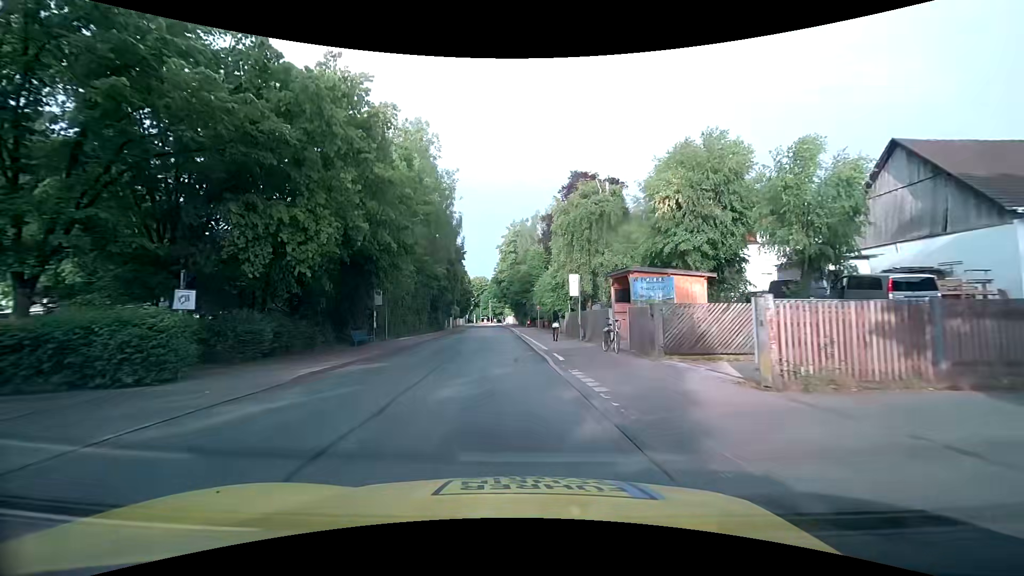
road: tertiary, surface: asphalt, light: Day
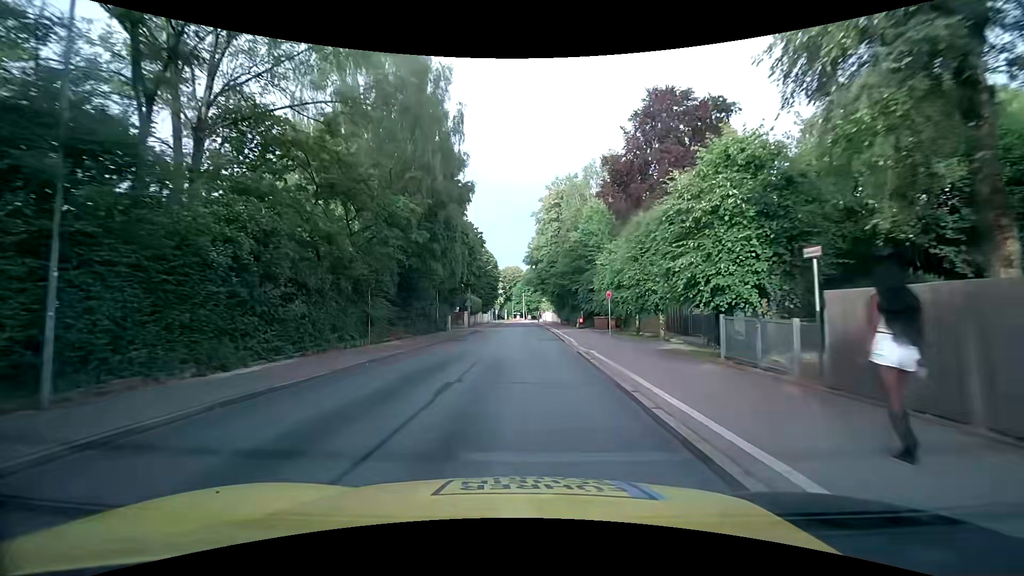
(-1.5, +26.2) m; -5°
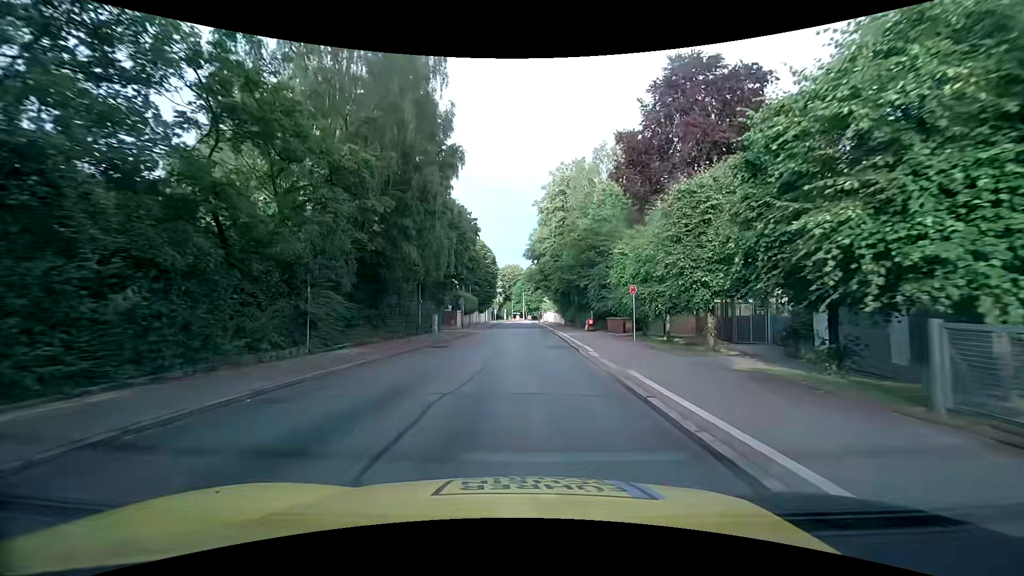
(0.0, +6.5) m; +1°
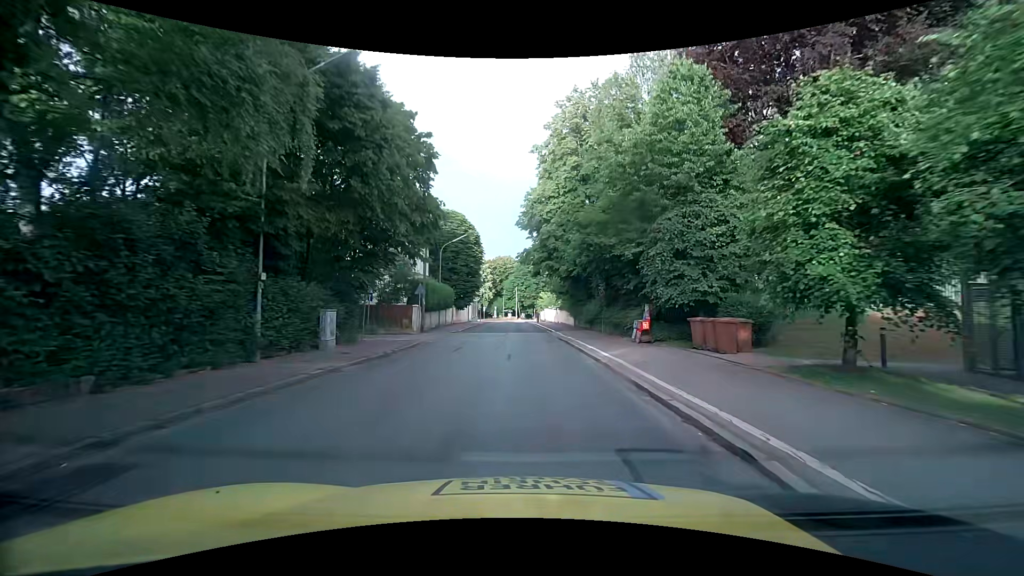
(-0.1, +18.8) m; 0°
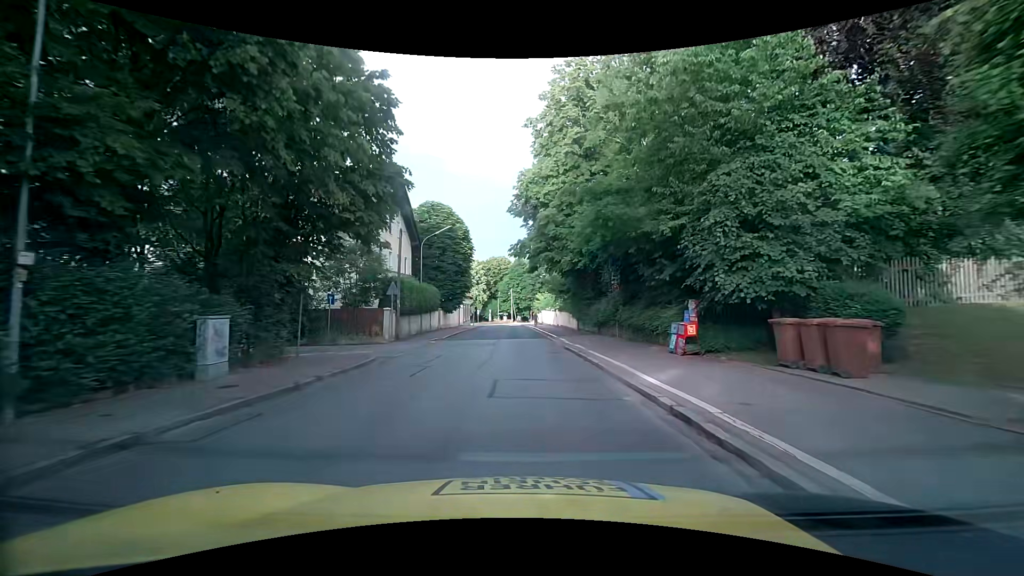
(+0.1, +6.0) m; 0°
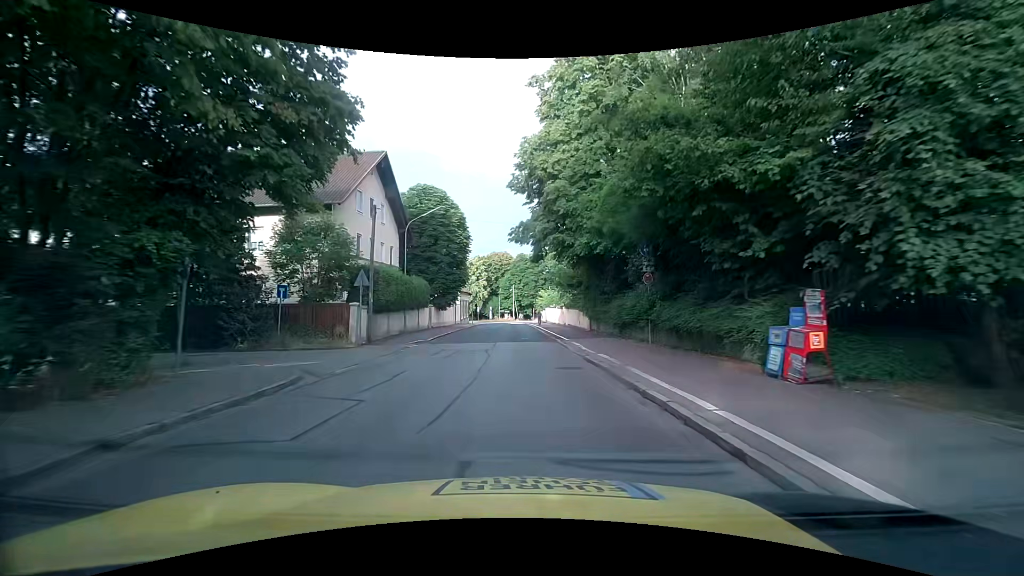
(+0.1, +5.9) m; +1°
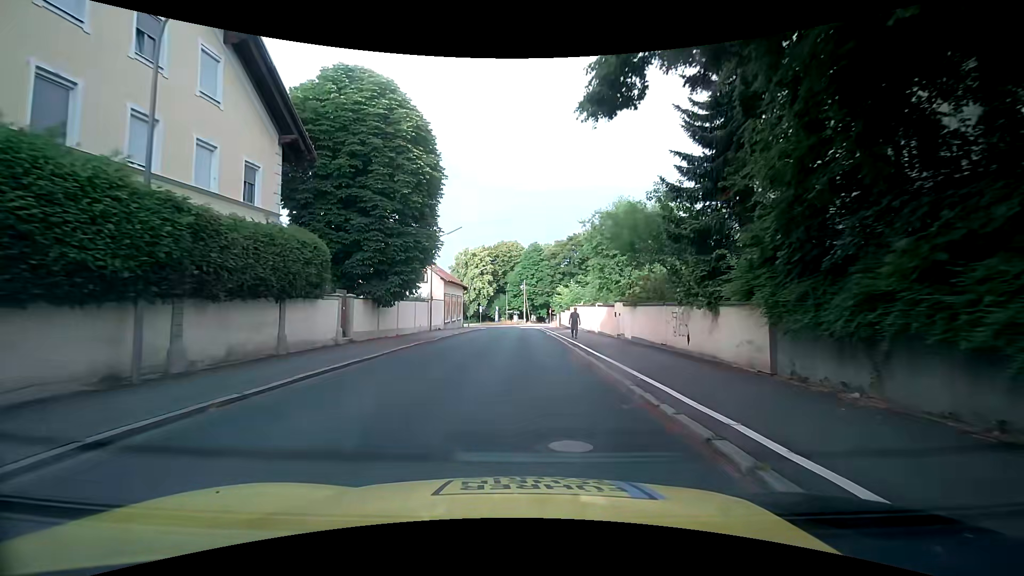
(-0.3, +22.9) m; -2°
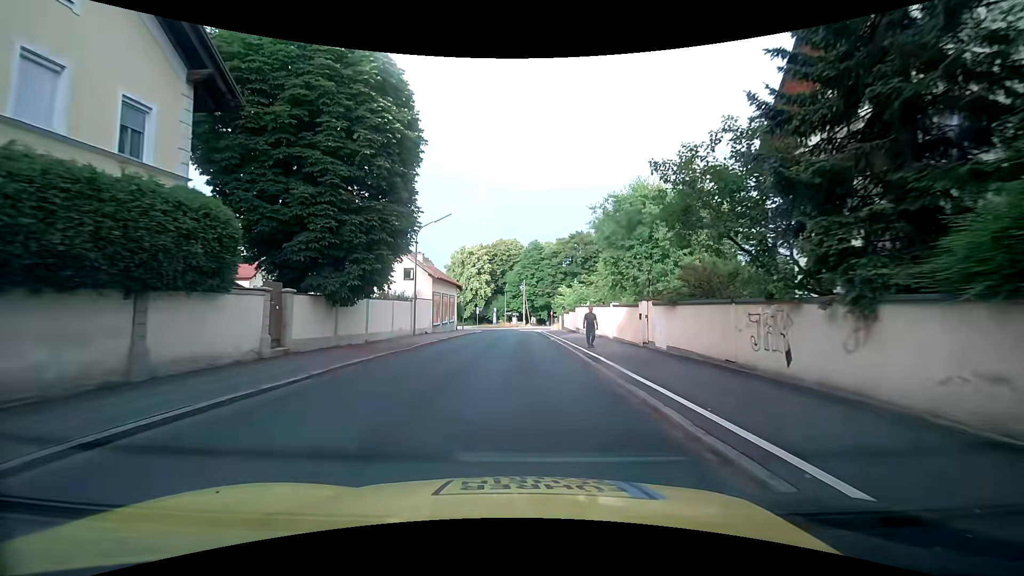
(0.0, +5.6) m; 0°
(0, +10) (0, +20) (+1, +30) (+1, +40) (+1, +50) (+1, +60) (+1, +70) (-2, +79) (-8, +88) (-15, +95) m
